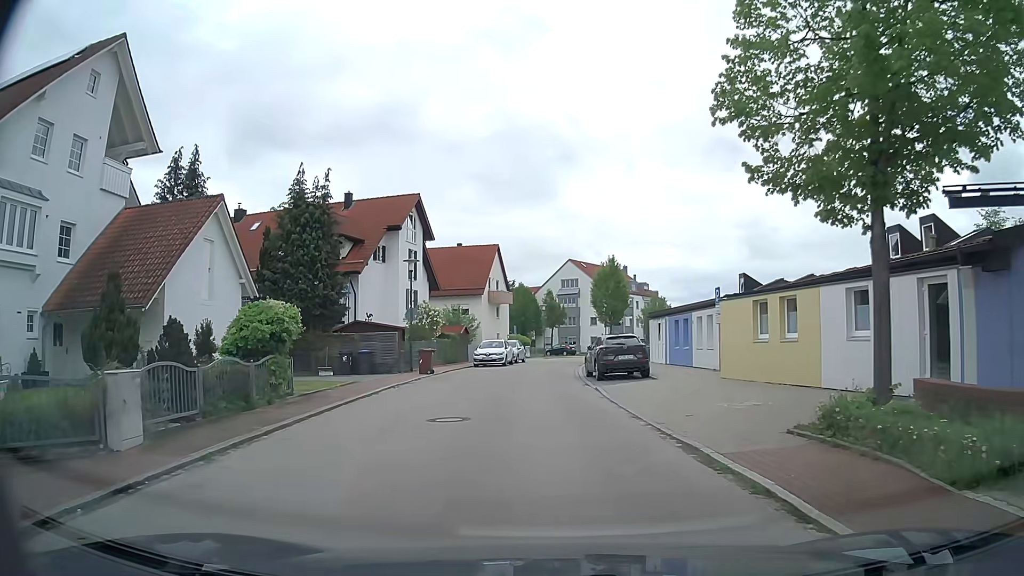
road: residential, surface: asphalt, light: Day
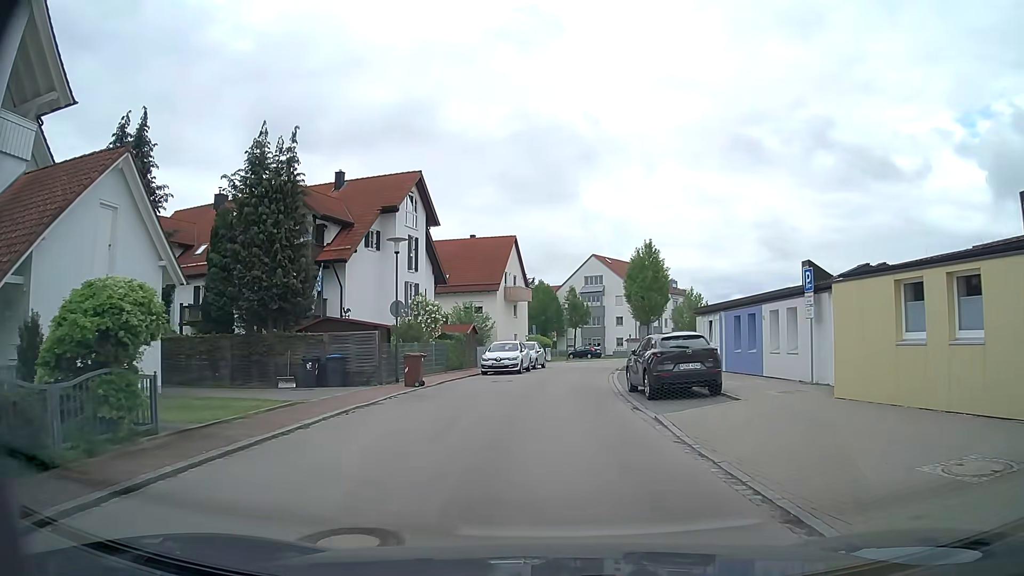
(-0.1, +7.2) m; -2°
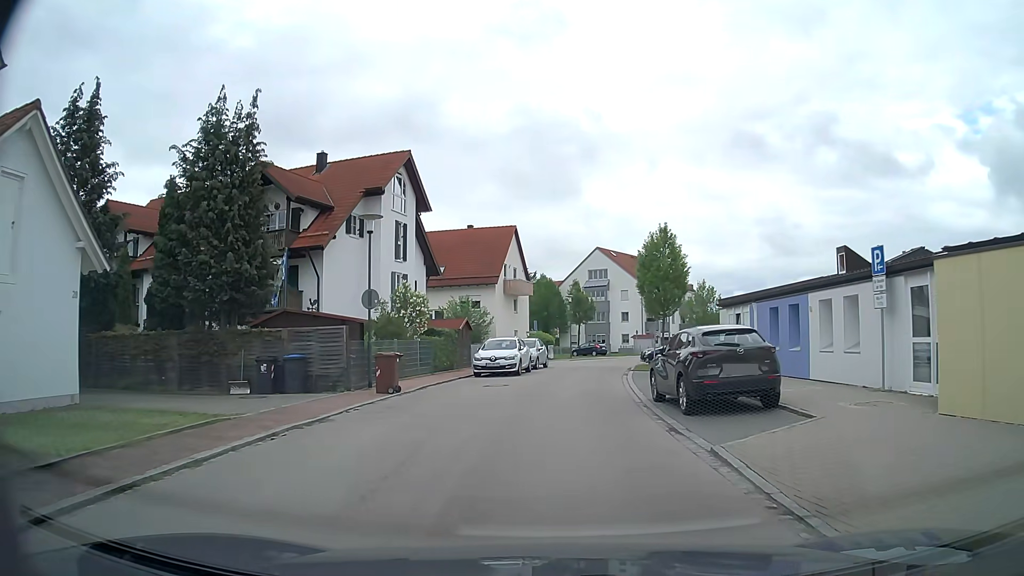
(0.0, +4.0) m; +1°
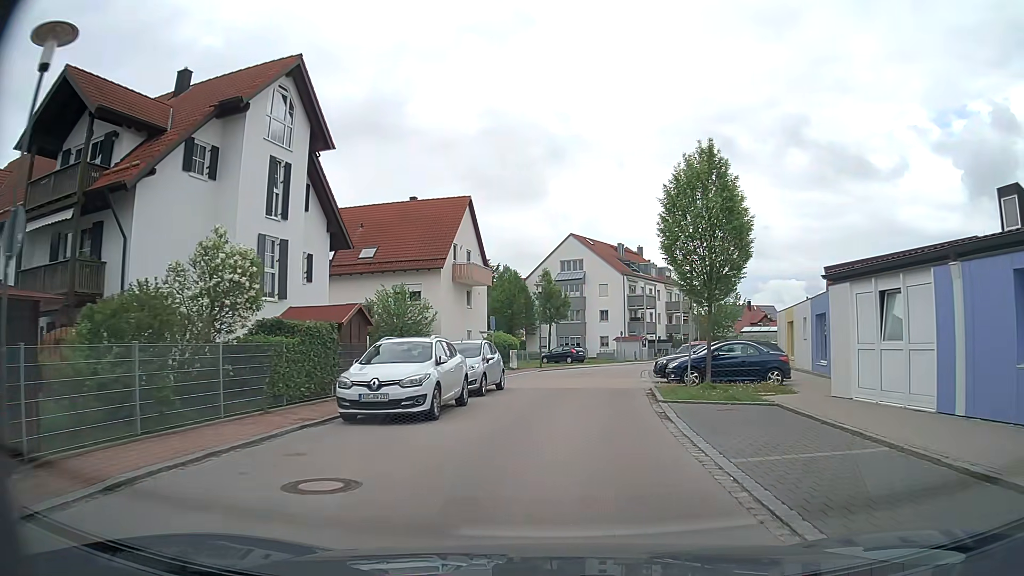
(+0.2, +14.0) m; +3°
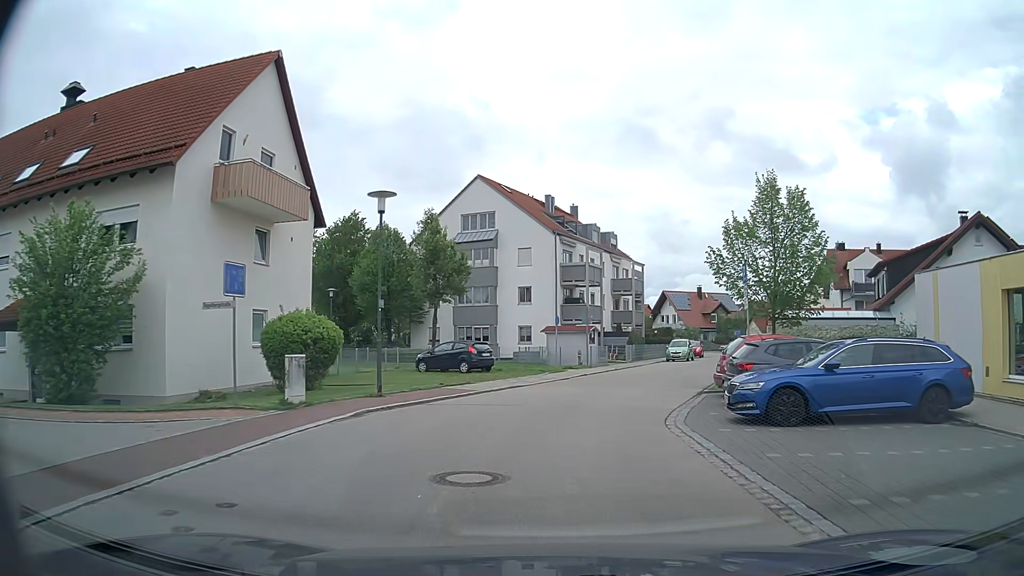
(+1.3, +24.4) m; +6°
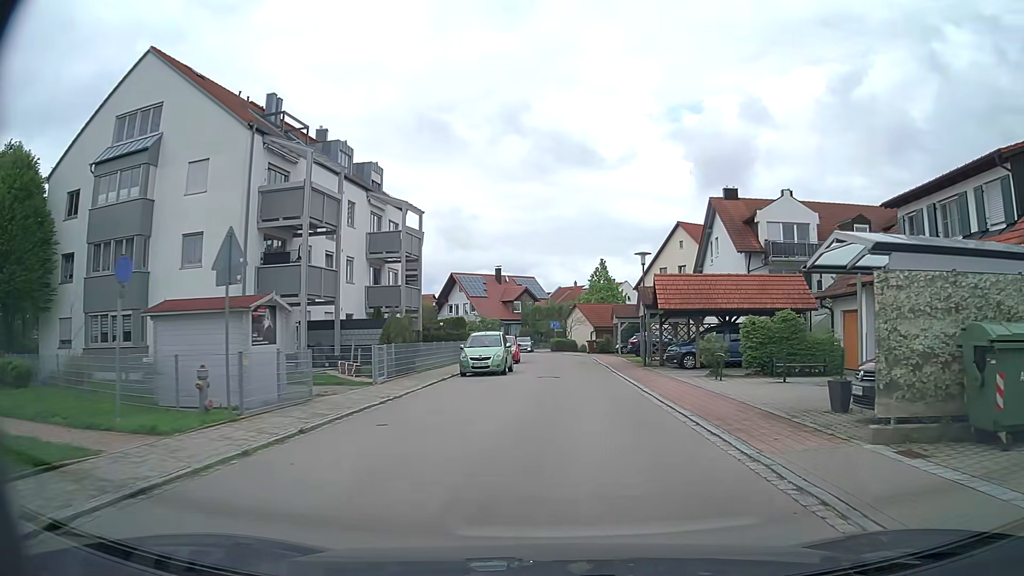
(+3.7, +23.9) m; +19°
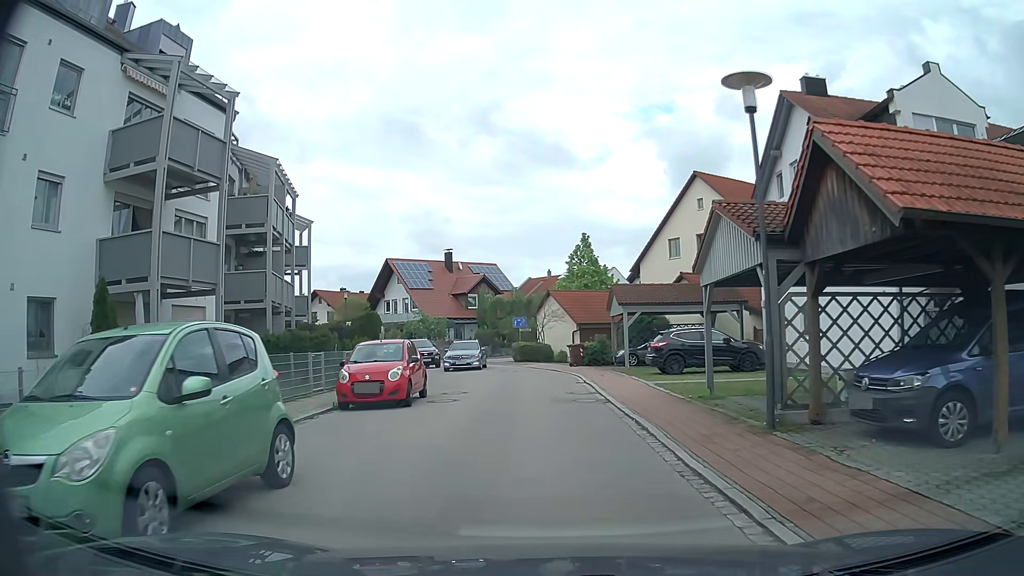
(+0.7, +20.4) m; +1°
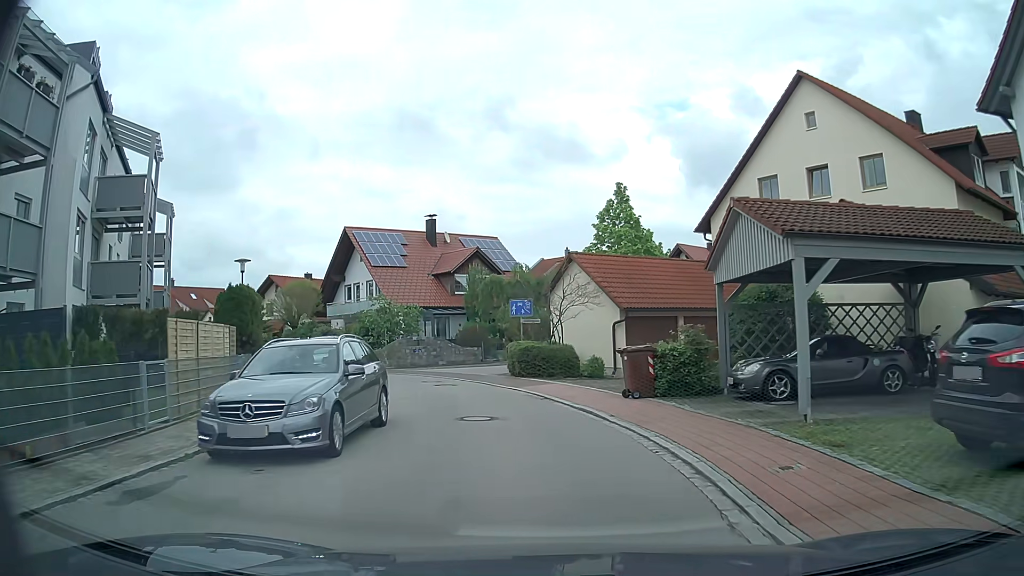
(-0.1, +18.4) m; -2°
(0, +10) (-2, +20) (-6, +29) (-12, +37) (-20, +43) (-29, +48) (-38, +51) (-48, +54) (-58, +56) (-67, +58) m
